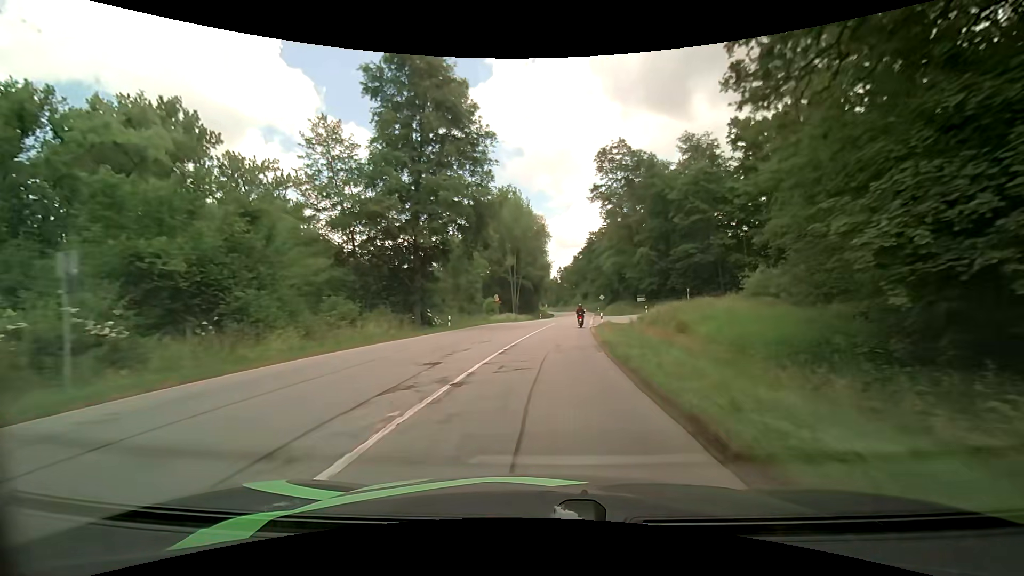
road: secondary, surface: asphalt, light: Day
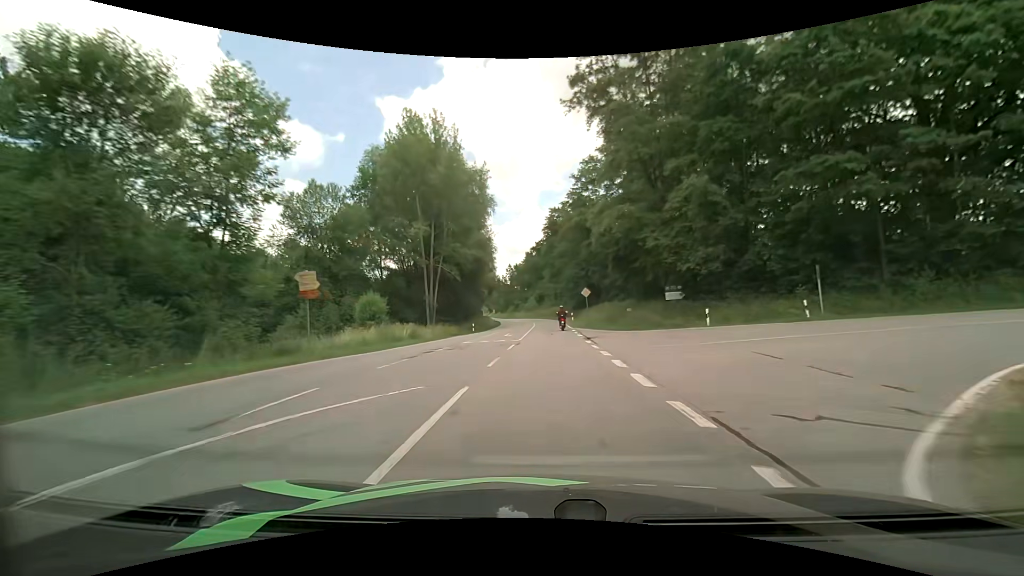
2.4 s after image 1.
(+1.6, +38.1) m; +6°
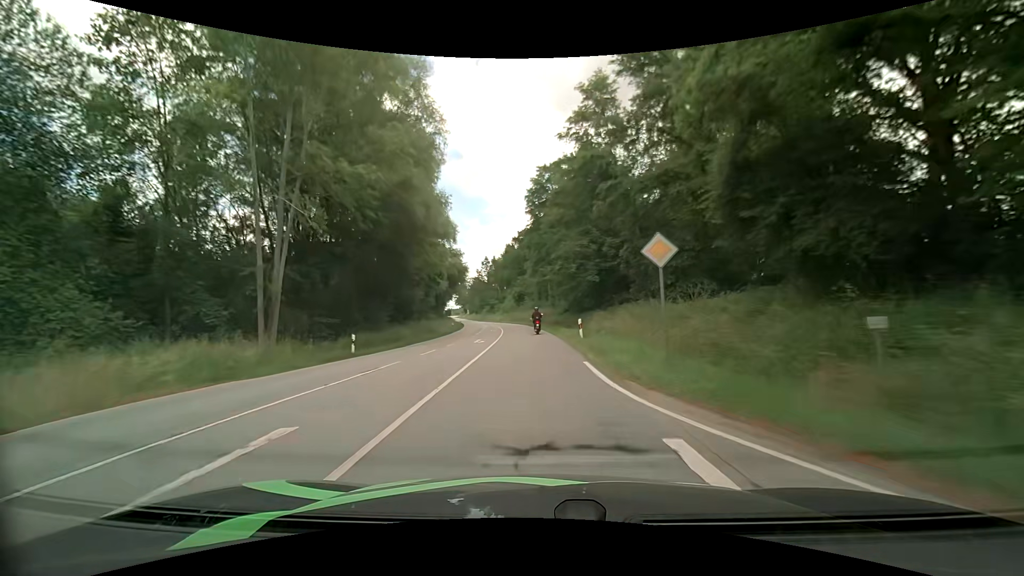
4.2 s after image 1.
(+0.6, +29.6) m; +2°
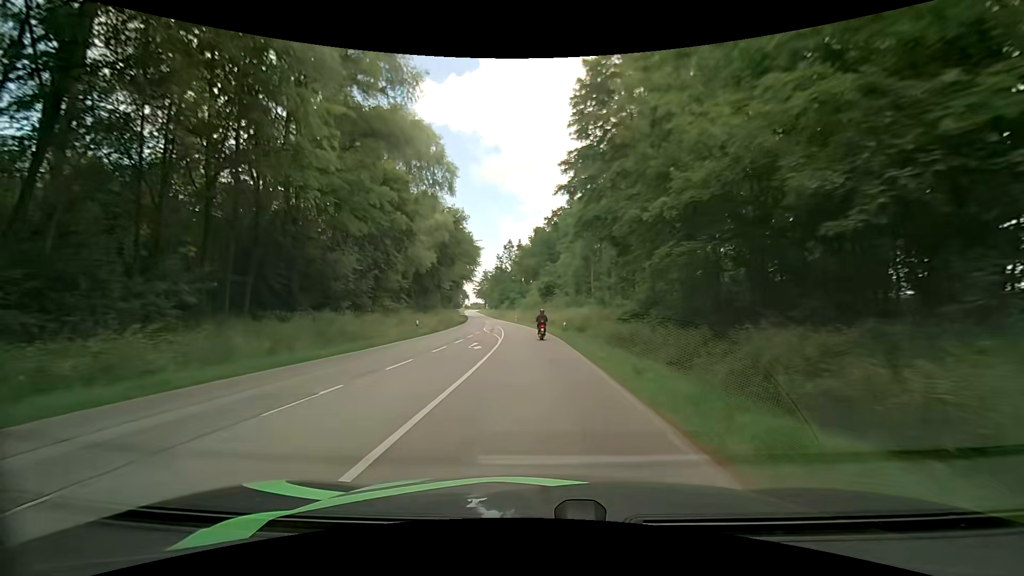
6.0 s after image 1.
(-0.6, +30.7) m; -4°
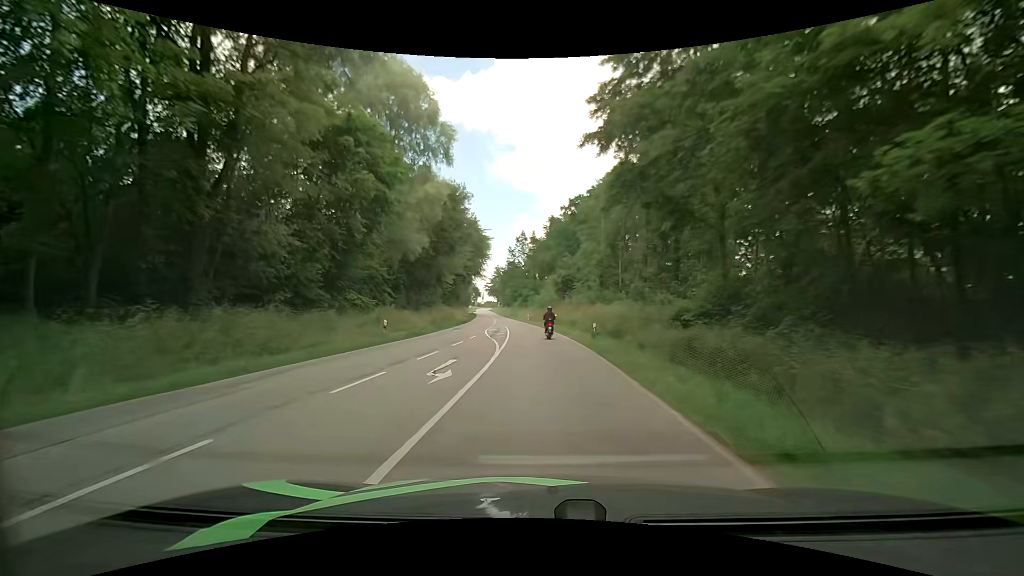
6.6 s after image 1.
(0.0, +10.5) m; 0°
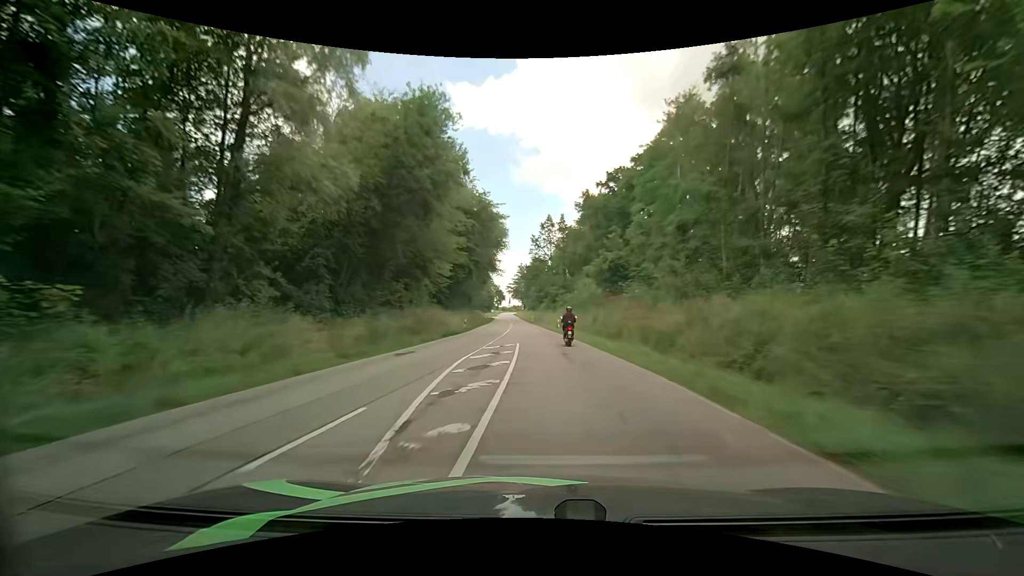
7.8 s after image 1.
(-0.7, +22.5) m; -3°
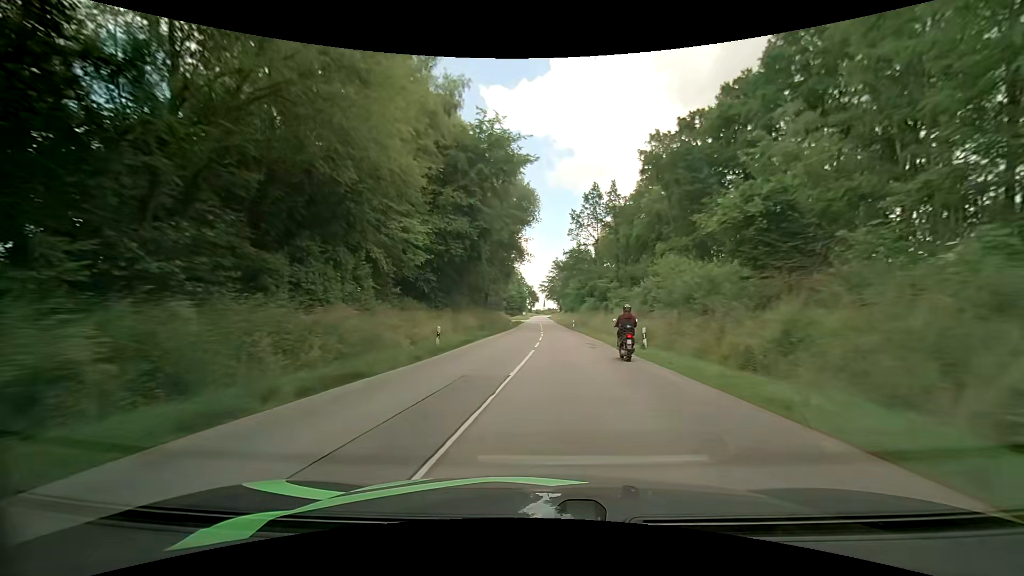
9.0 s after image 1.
(-1.2, +24.2) m; -5°
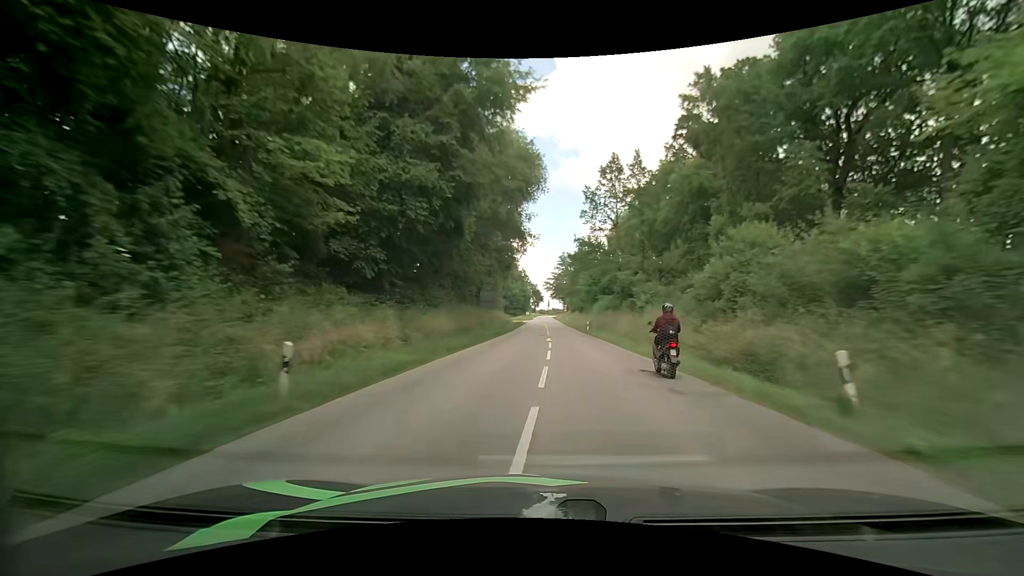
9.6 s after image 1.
(-0.1, +12.7) m; -1°
(0, +10) (0, +20) (0, +30) (0, +40) (+1, +50) (+1, +60) (+1, +70) (+2, +80) (+2, +90) (+2, +100) m
